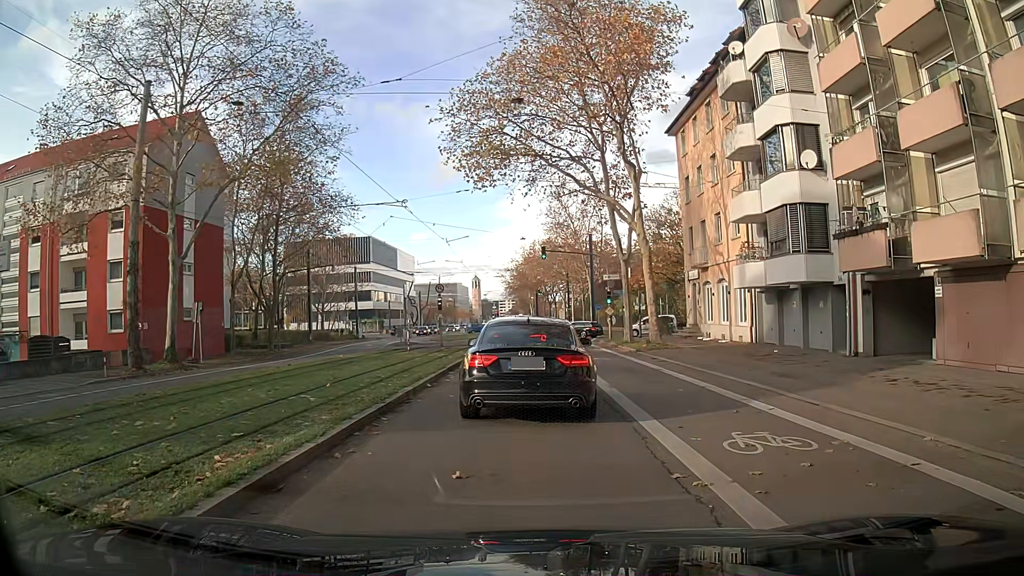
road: secondary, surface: asphalt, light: Day
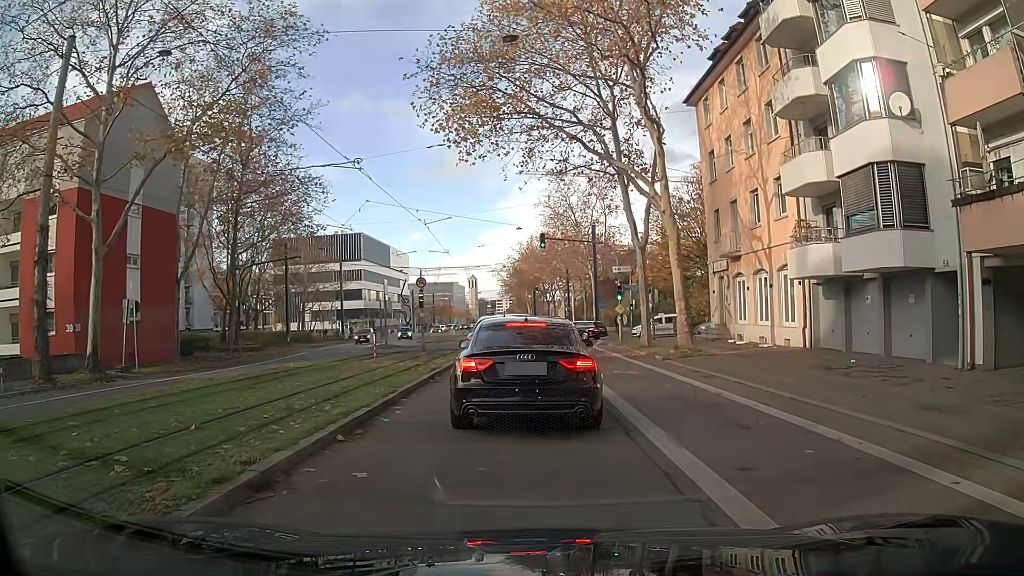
(-0.1, +6.3) m; 0°
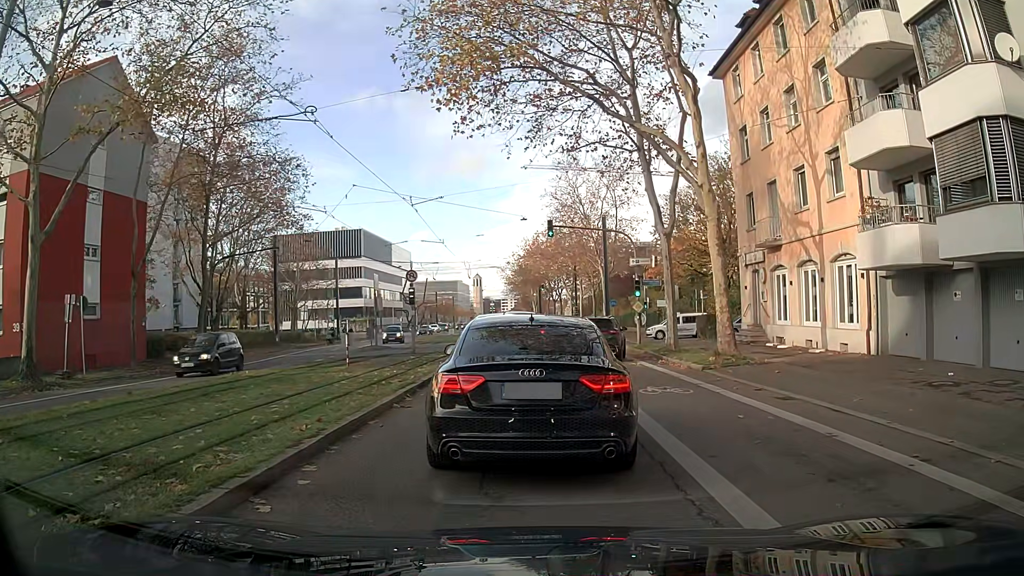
(-0.1, +4.4) m; -1°
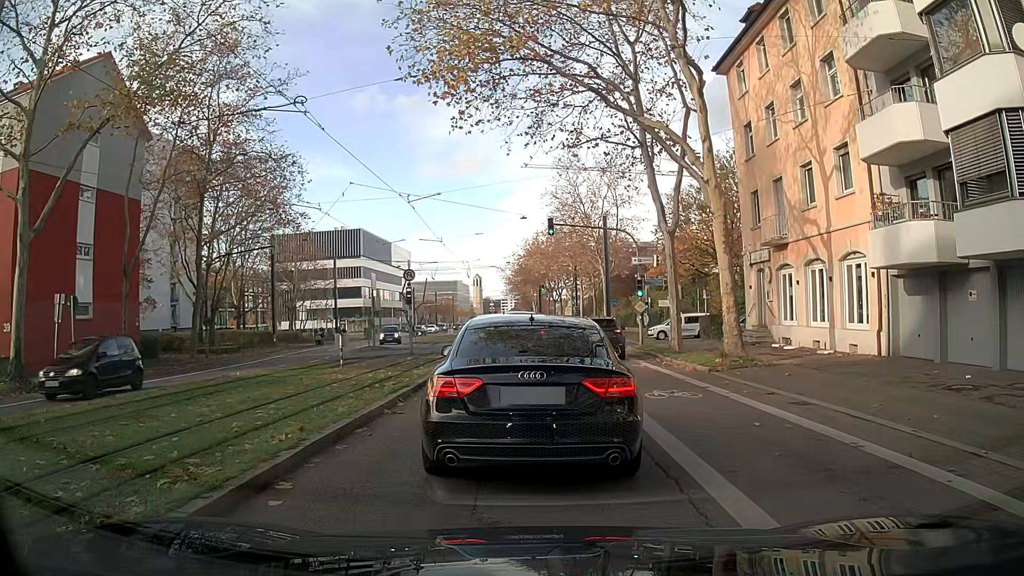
(0.0, +0.7) m; 0°
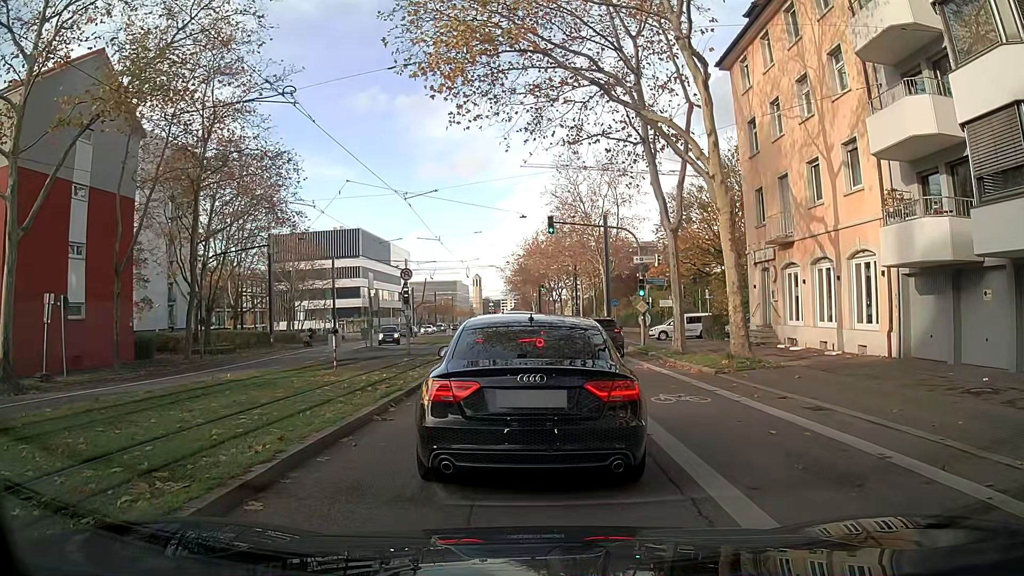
(0.0, +0.6) m; 0°
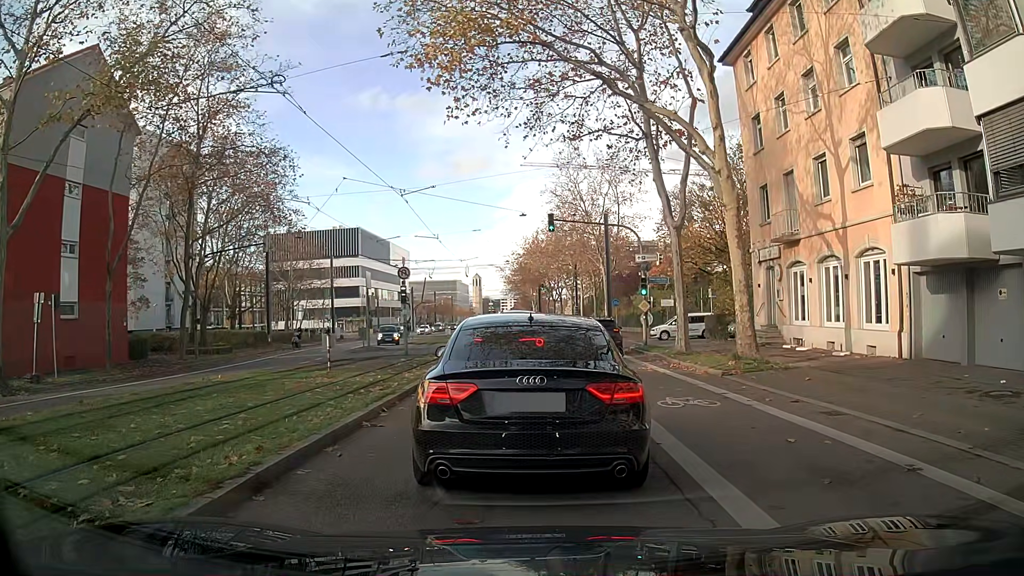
(0.0, +0.6) m; 0°
